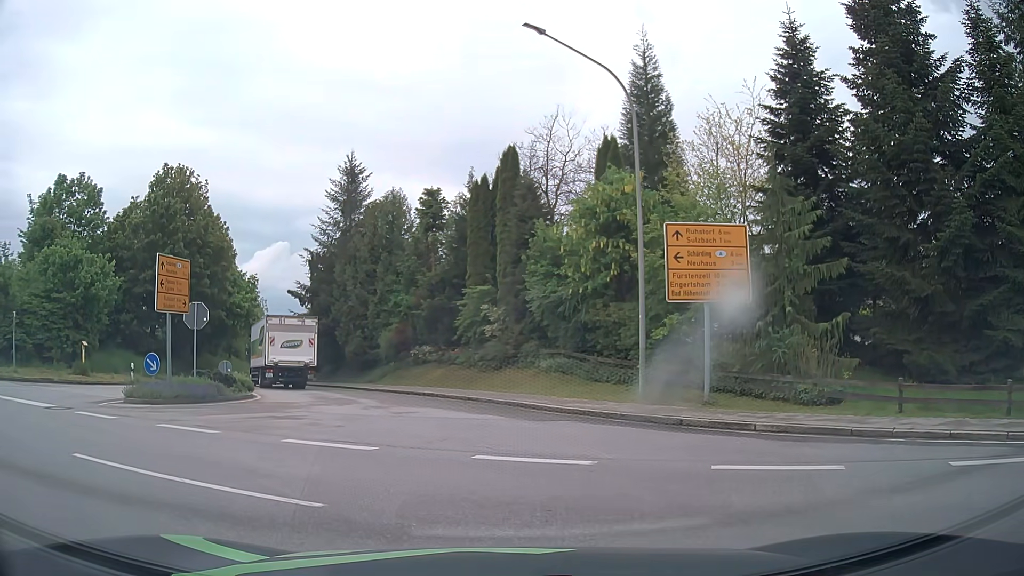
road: tertiary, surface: asphalt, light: Day
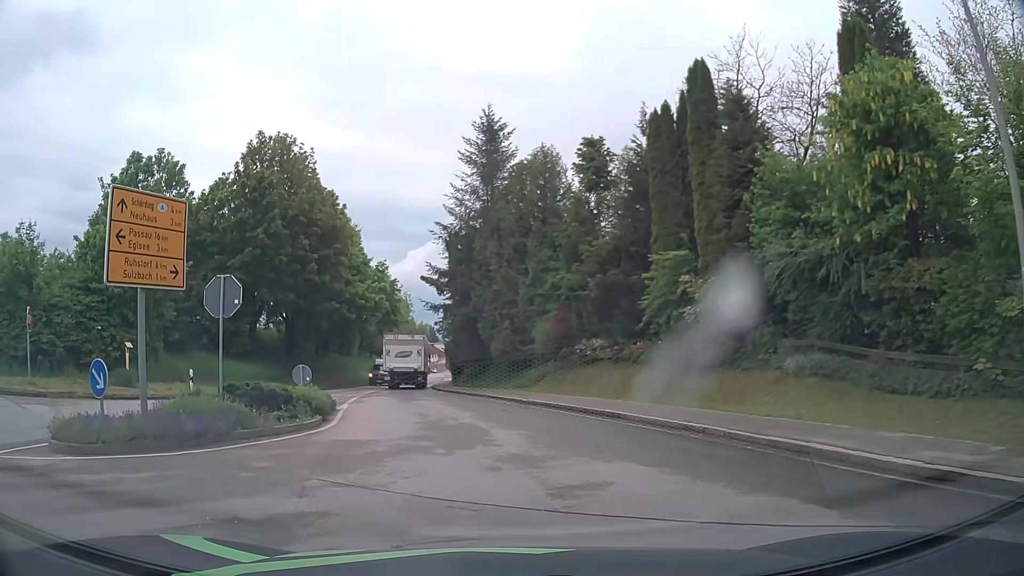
(-1.2, +10.0) m; -12°
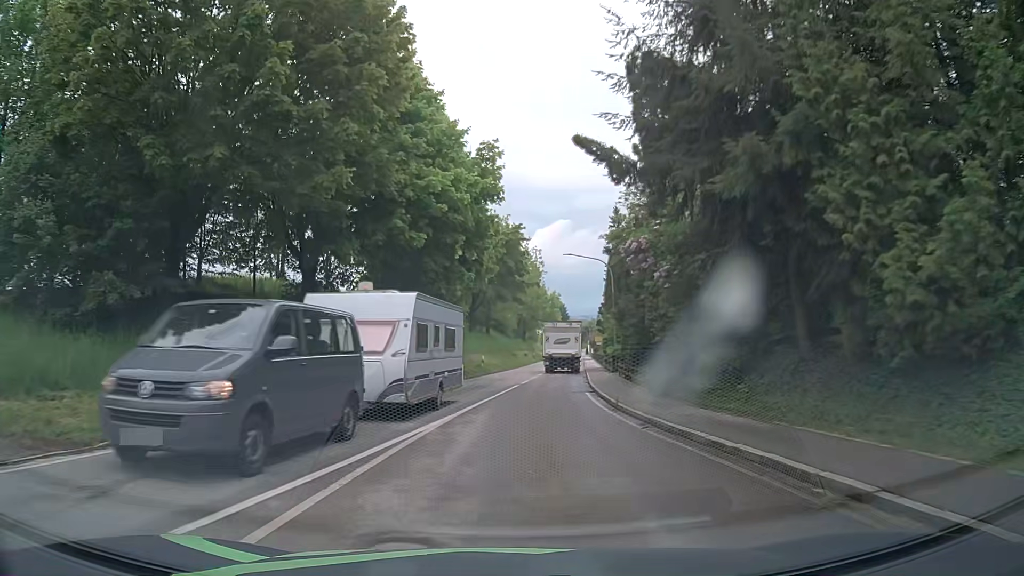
(-4.5, +26.4) m; -12°
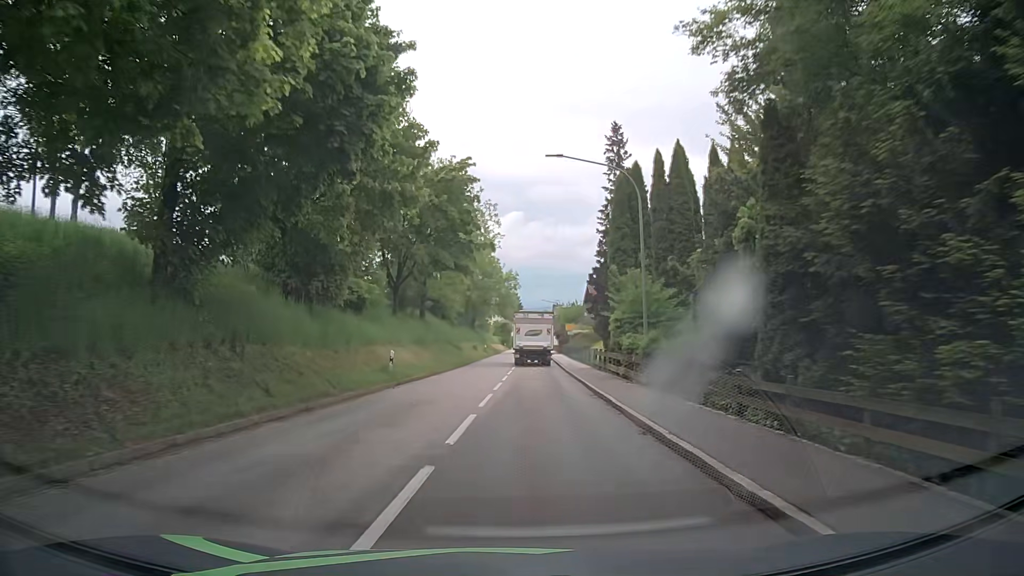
(+0.6, +20.9) m; +4°
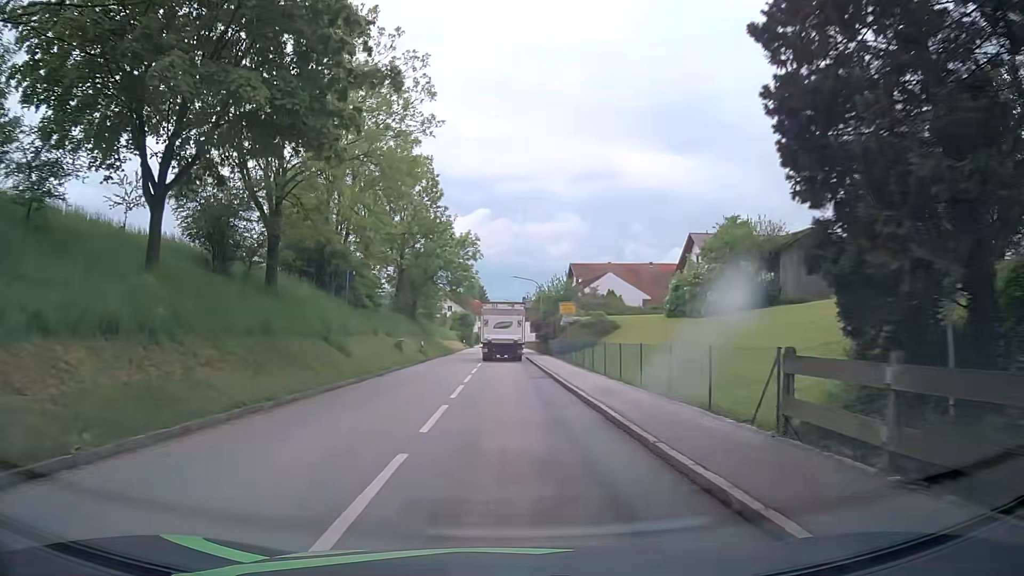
(+1.1, +29.6) m; +3°
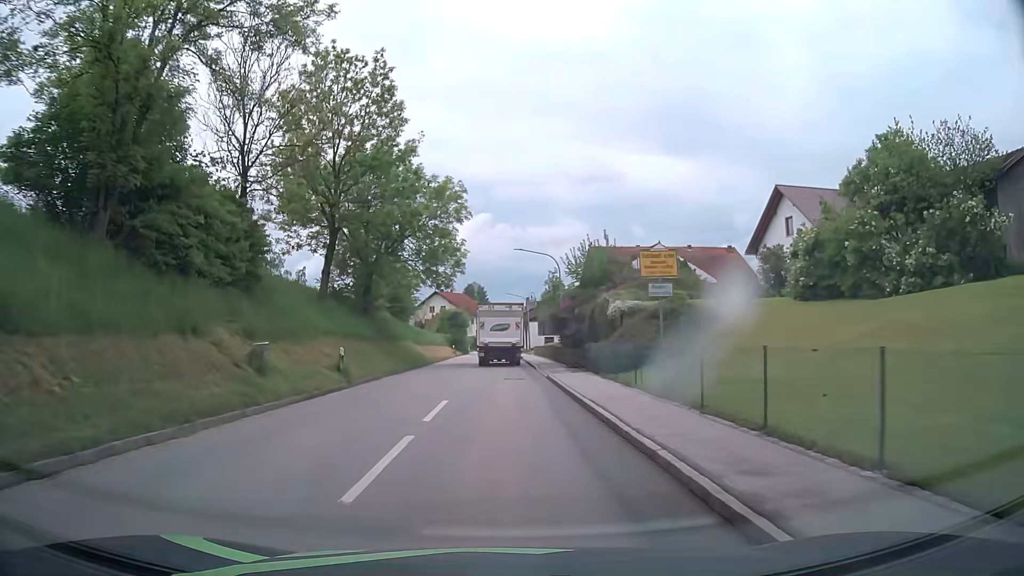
(+0.2, +22.5) m; +1°
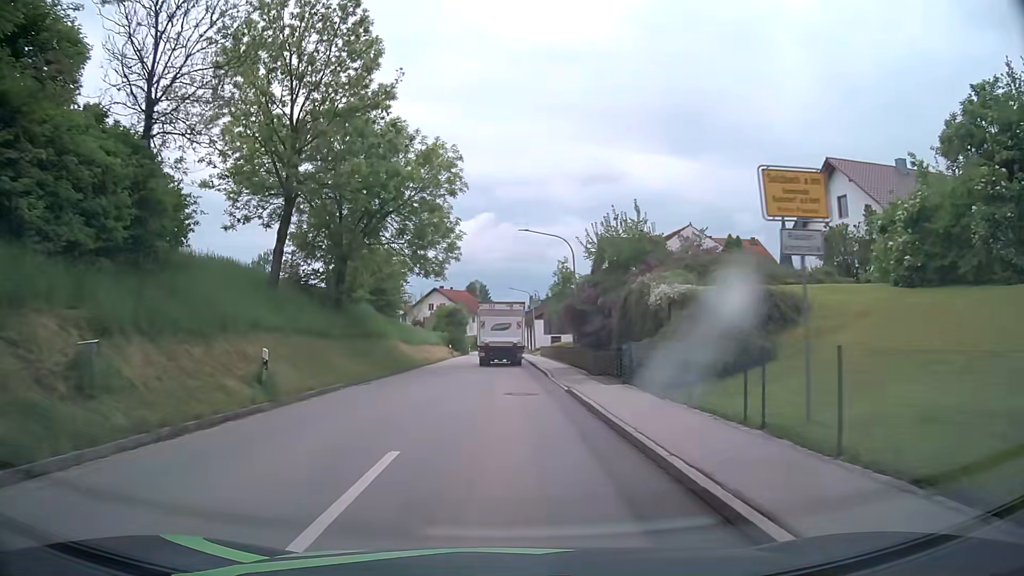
(-0.1, +7.6) m; -1°
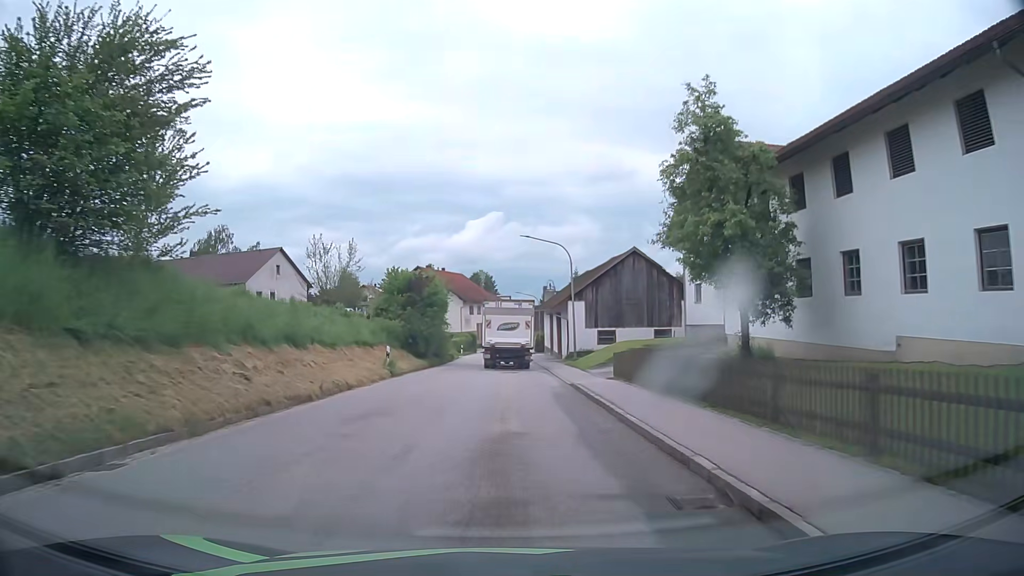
(-0.5, +37.6) m; -1°
(0, +10) (0, +20) (0, +30) (0, +40) (0, +50) (0, +60) (0, +70) (0, +80) (+1, +90) (+2, +100) m
